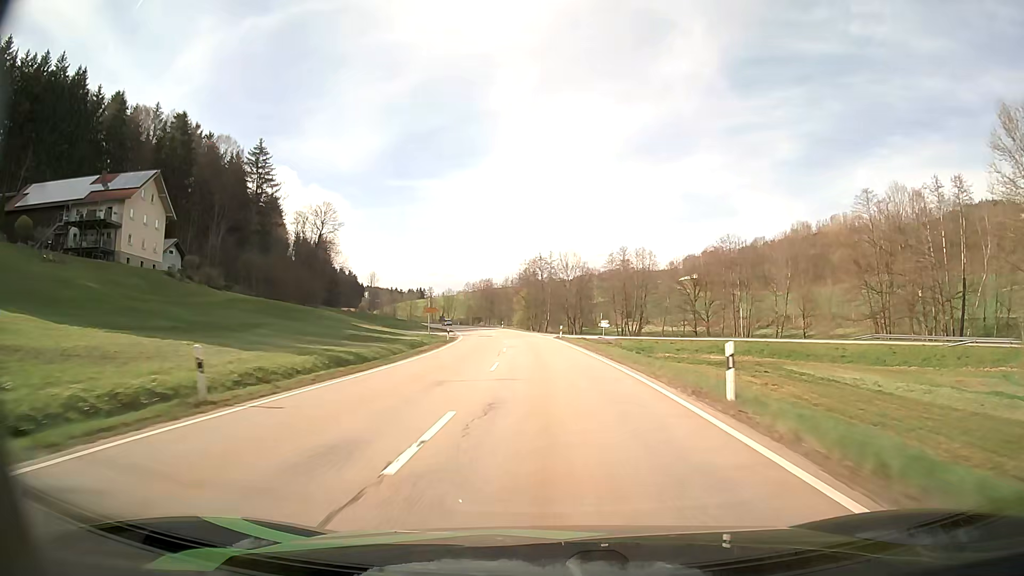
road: secondary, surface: asphalt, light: Day
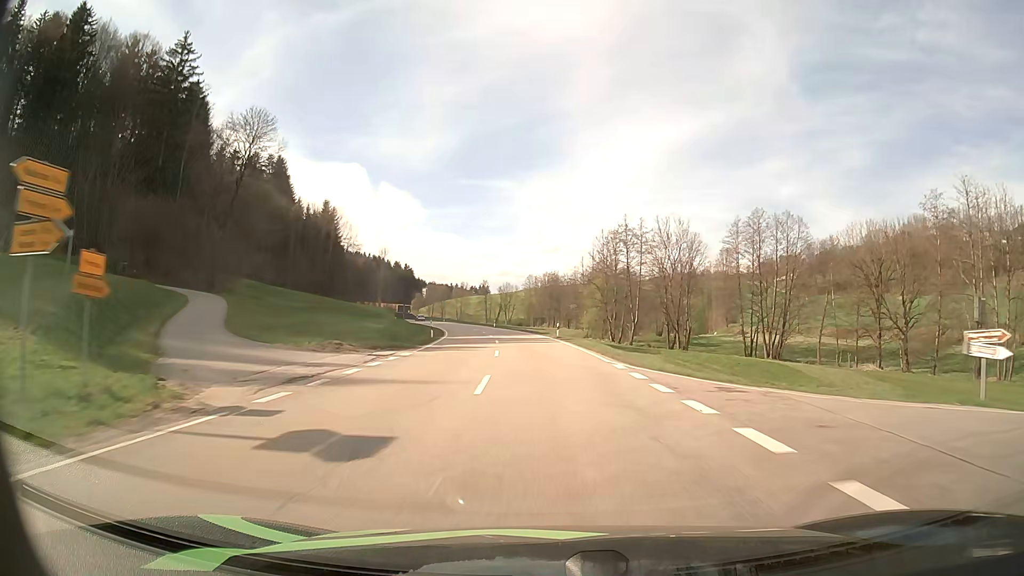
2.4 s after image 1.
(-2.9, +57.6) m; -6°
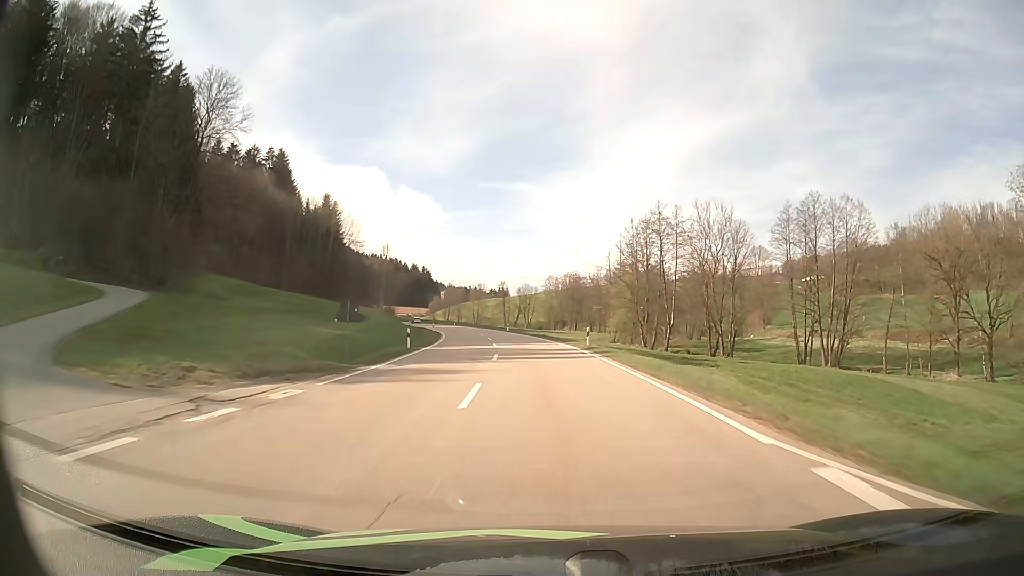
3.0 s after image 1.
(-0.2, +14.3) m; -2°
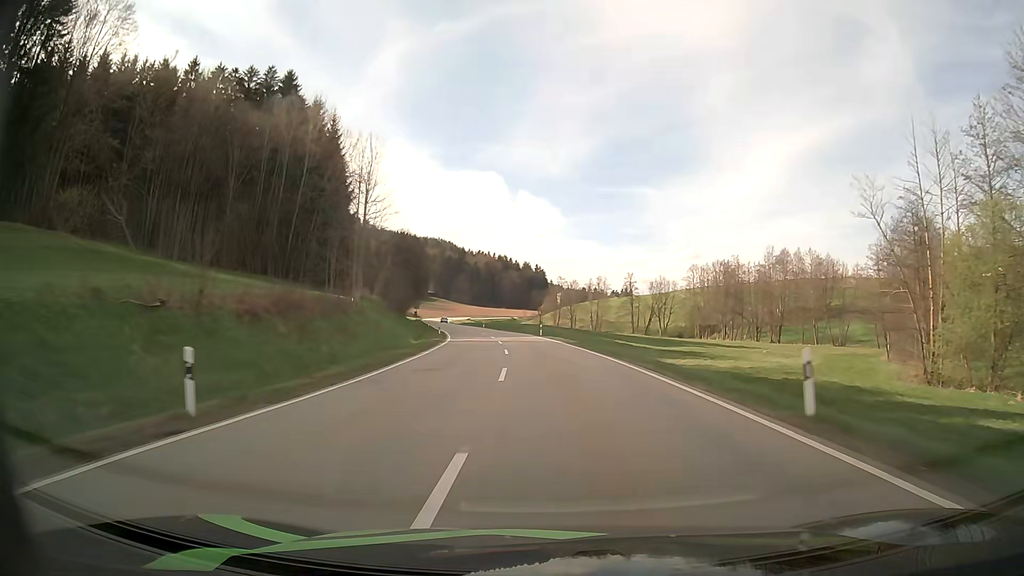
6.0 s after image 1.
(-6.5, +71.0) m; -10°
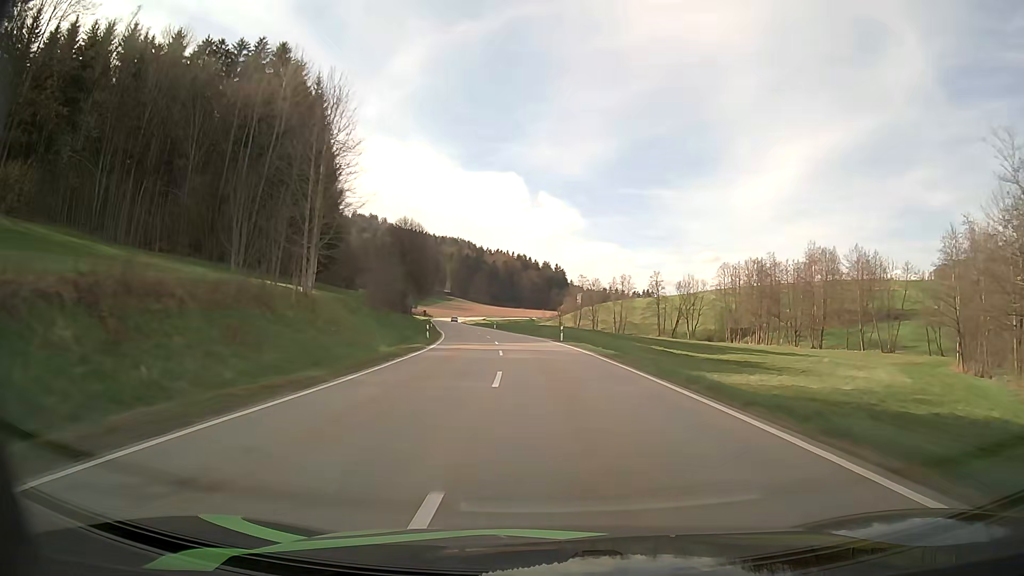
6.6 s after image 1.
(-0.2, +14.3) m; -2°
(0, +10) (0, +20) (-1, +30) (-2, +40) (-3, +50) (-4, +60) (-6, +70) (-7, +80) (-9, +89) (-11, +99) m
